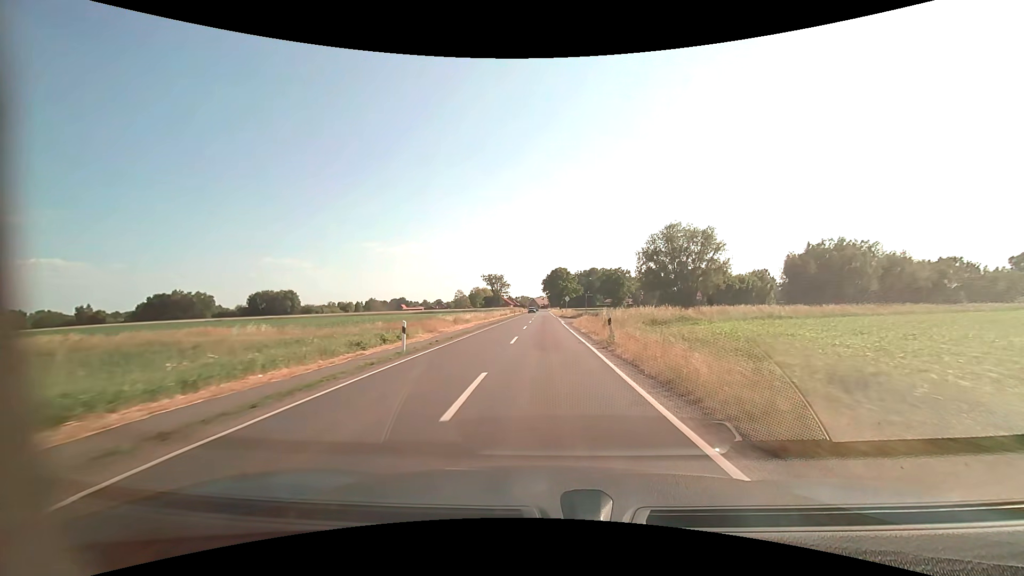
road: tertiary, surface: asphalt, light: Day
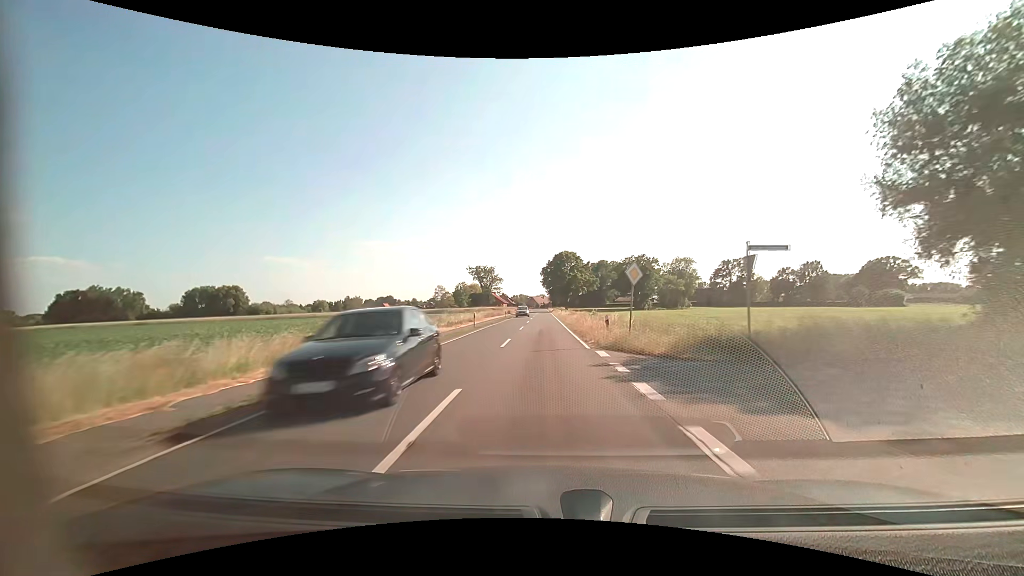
(-0.1, +50.6) m; 0°
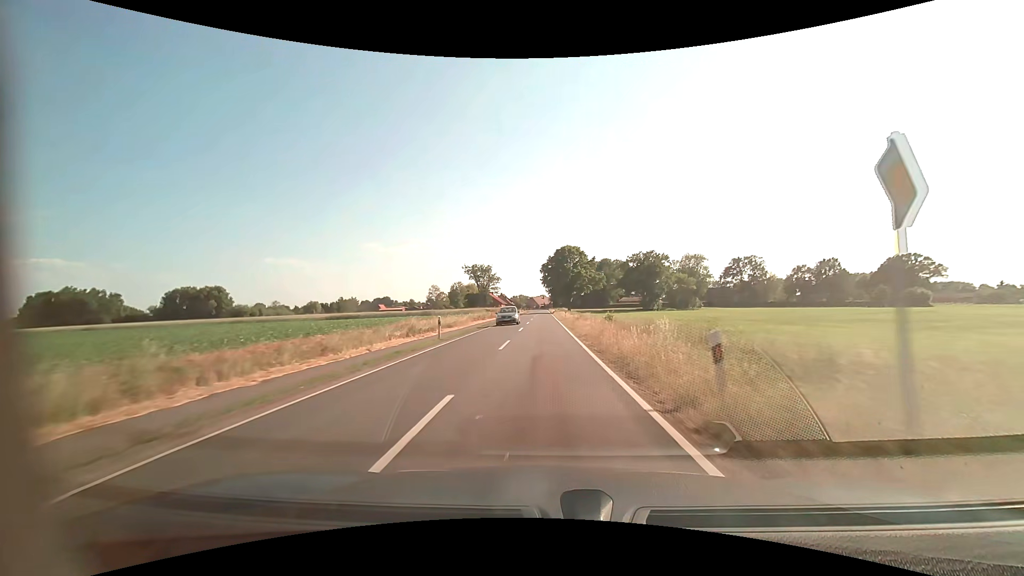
(0.0, +12.7) m; 0°
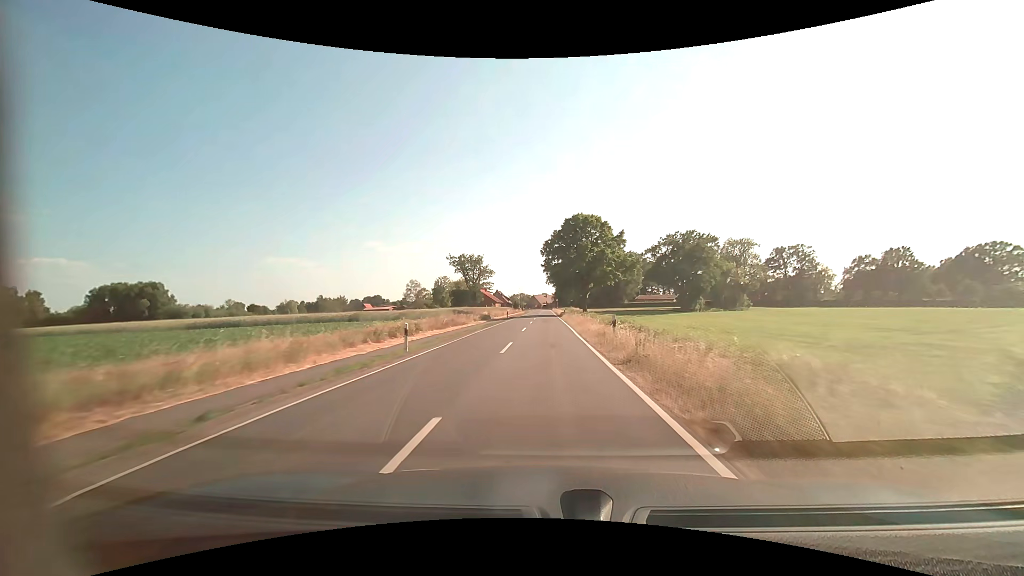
(-0.2, +38.0) m; 0°
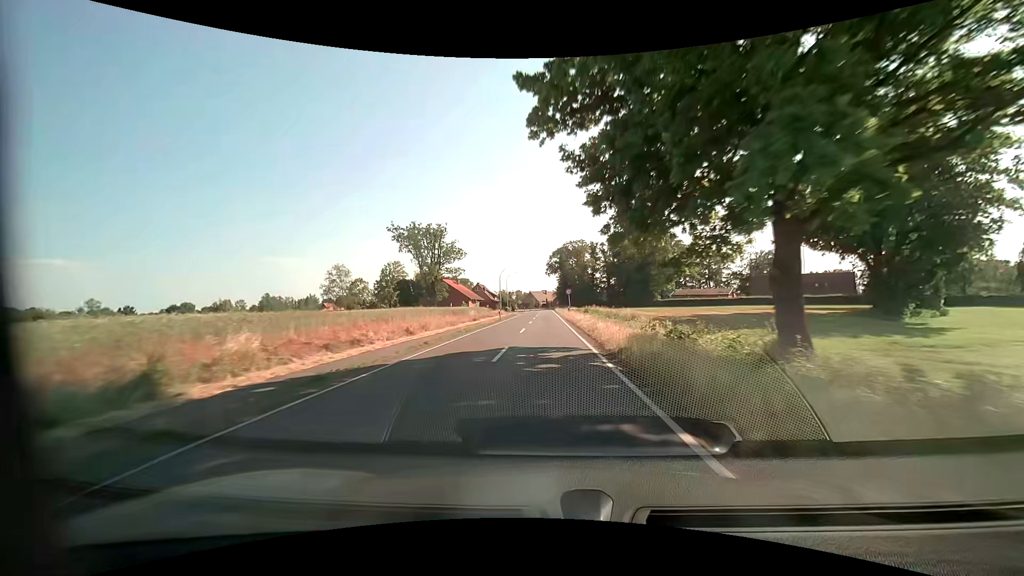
(+0.2, +63.3) m; 0°
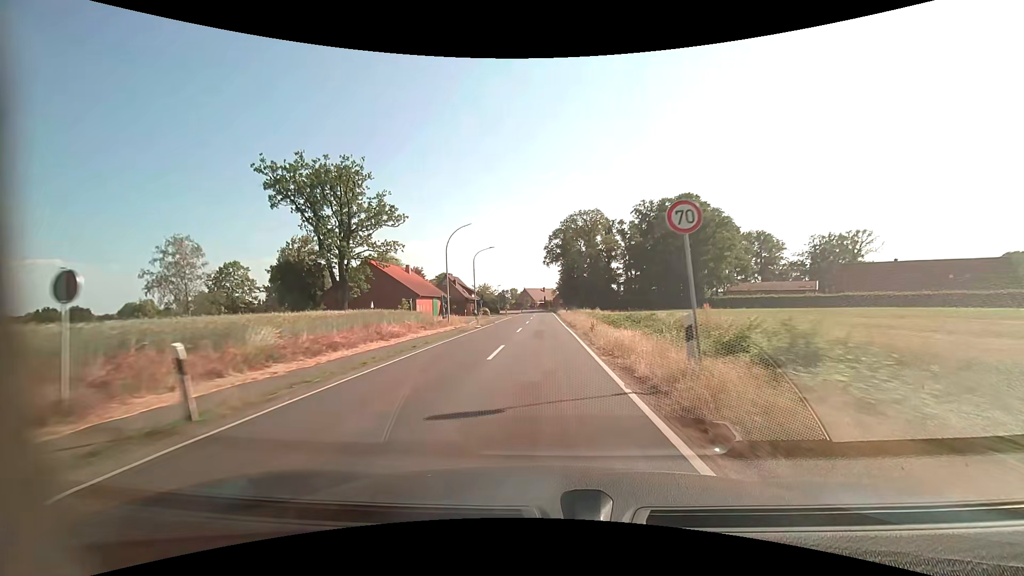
(+0.2, +48.1) m; 0°
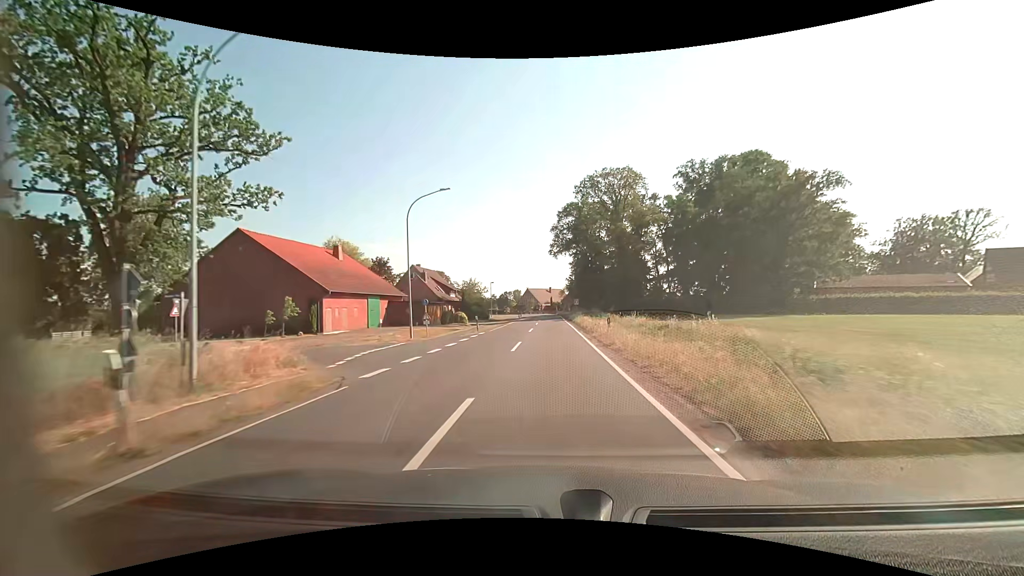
(-0.2, +33.1) m; -1°
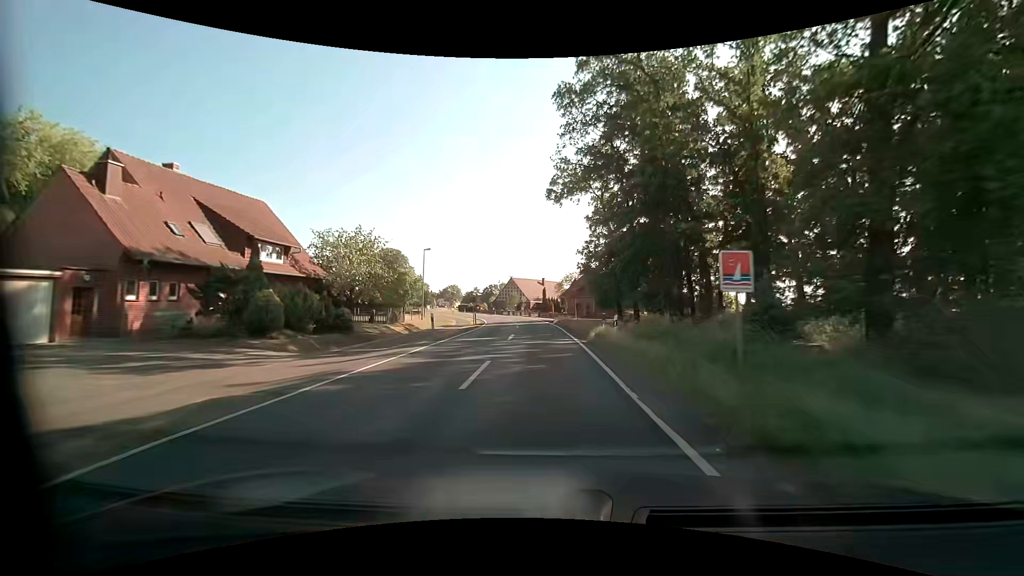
(+0.6, +56.3) m; +1°
(0, +10) (0, +20) (0, +30) (-1, +40) (-2, +50) (-3, +60) (-5, +70) (-8, +79) (-11, +89) (-14, +98) m
